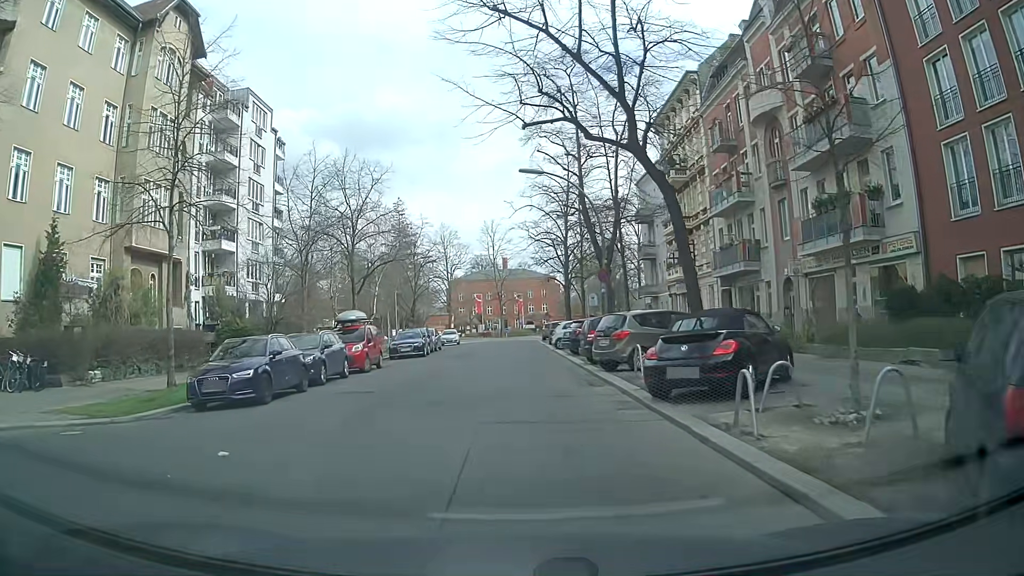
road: residential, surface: asphalt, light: Day
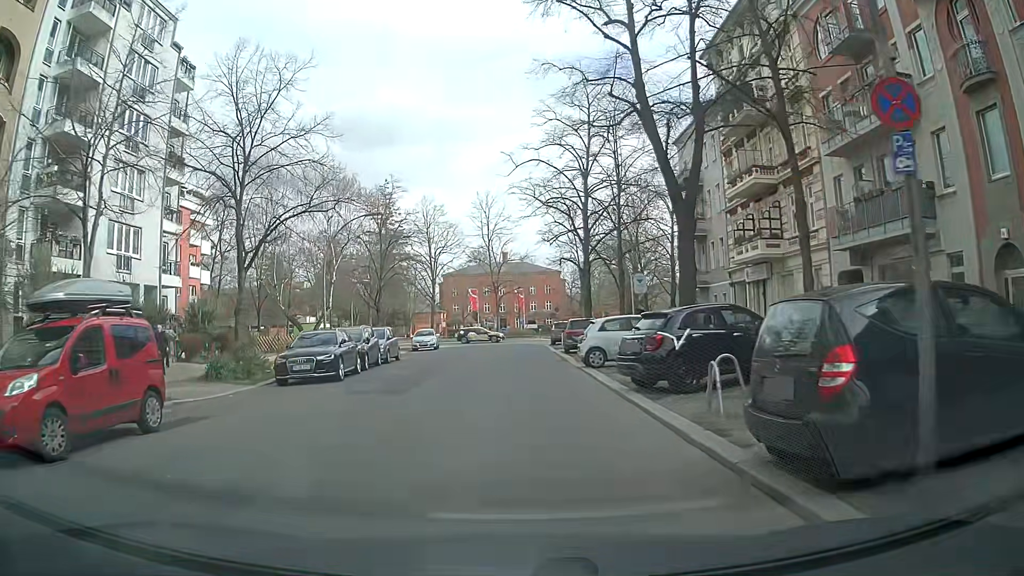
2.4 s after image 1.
(0.0, +17.1) m; 0°
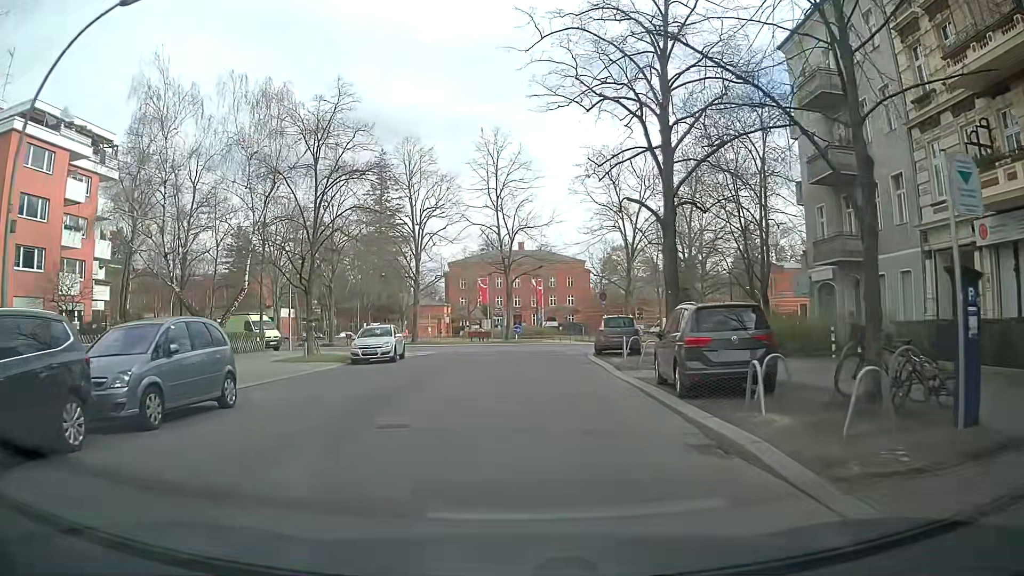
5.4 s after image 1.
(-0.4, +20.2) m; -2°
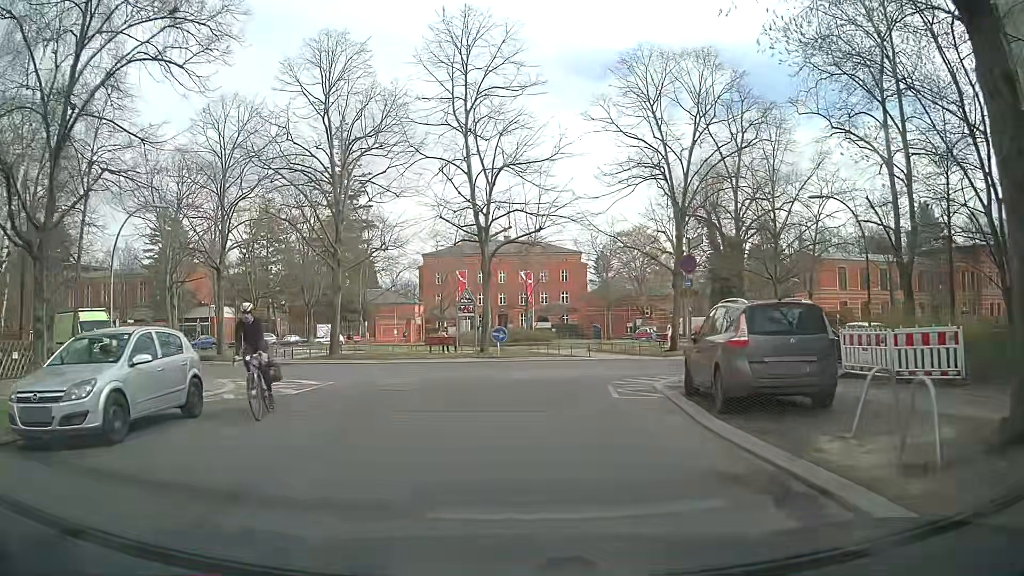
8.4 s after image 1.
(+0.2, +18.1) m; +1°
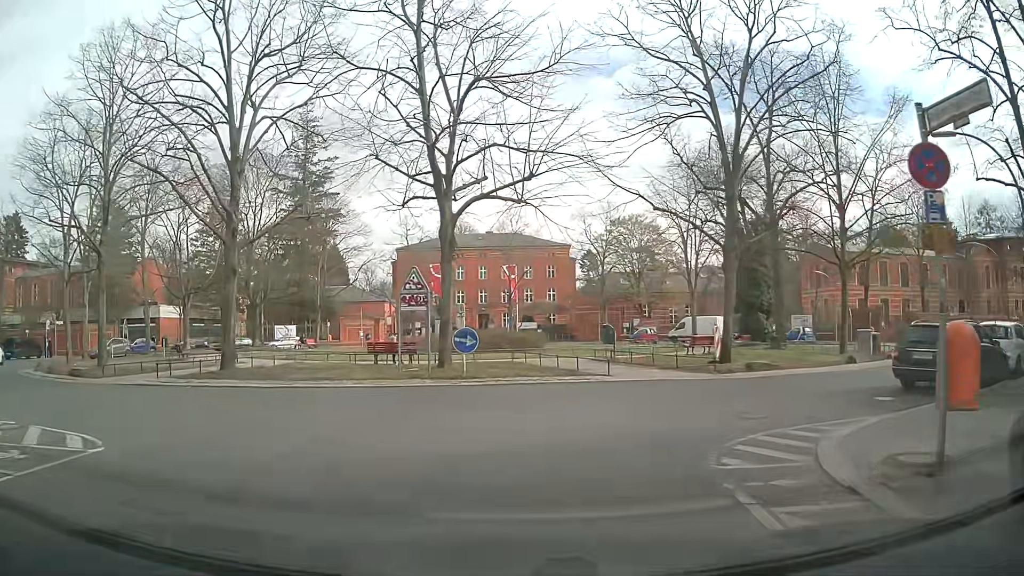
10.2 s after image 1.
(+0.2, +9.6) m; +2°
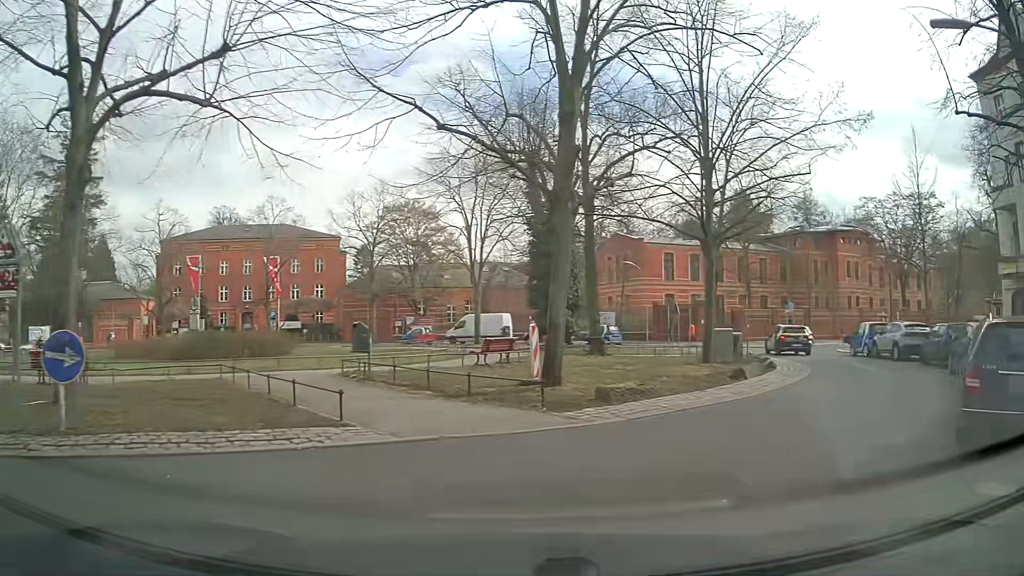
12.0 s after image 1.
(+1.0, +8.2) m; +17°
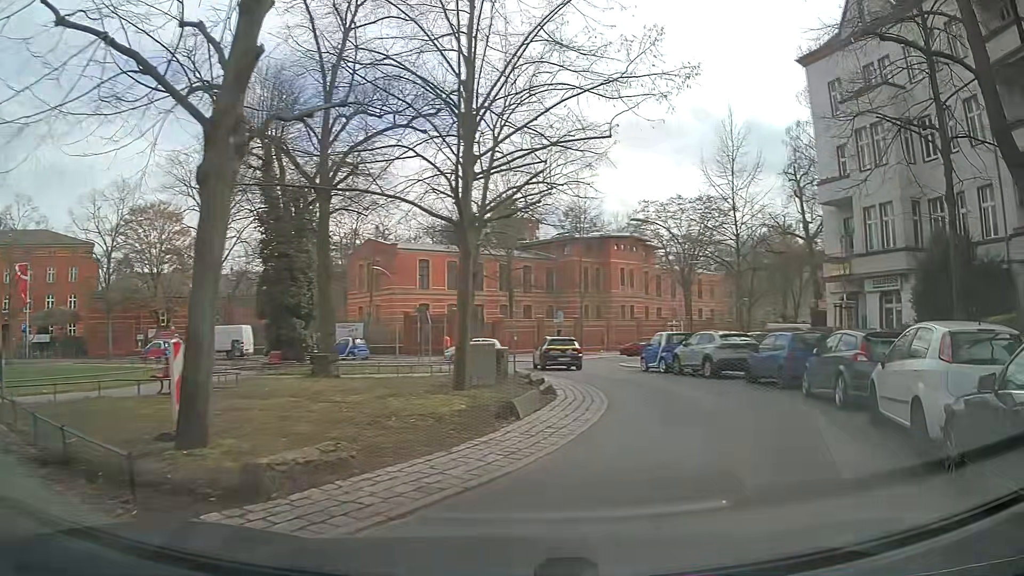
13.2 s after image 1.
(+1.0, +5.2) m; +21°
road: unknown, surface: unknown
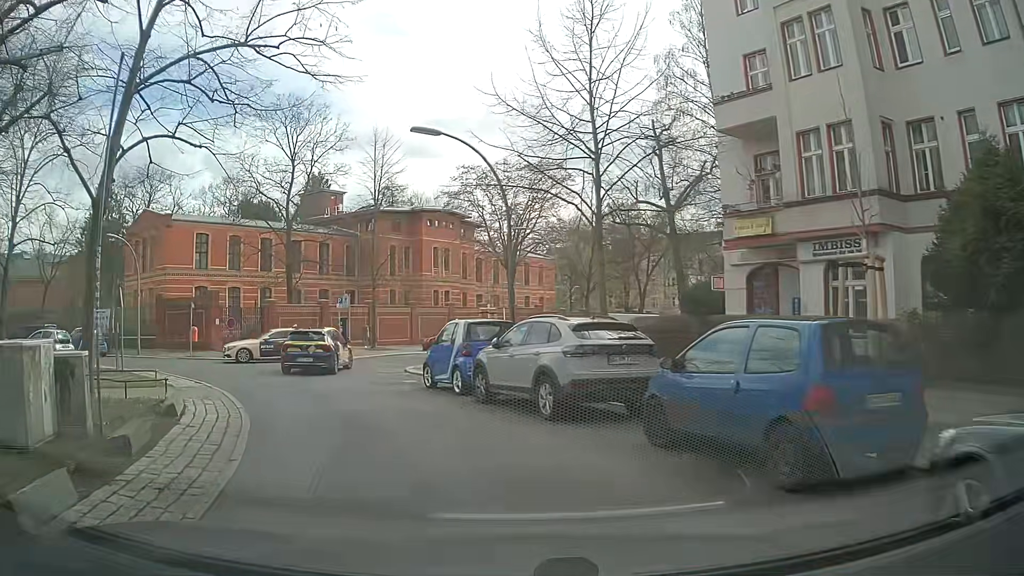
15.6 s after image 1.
(+2.7, +11.4) m; +17°
(-1, +10) (-6, +19) (-13, +25) (-23, +28) (-33, +28) (-42, +25) (-50, +19) (-55, +10) (-56, 0) (-54, -10) m
